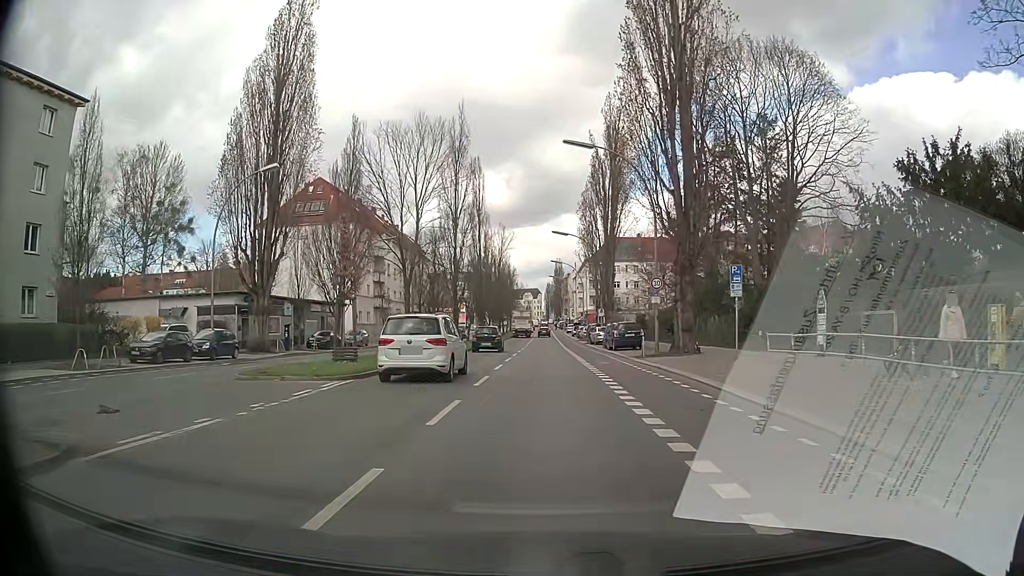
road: secondary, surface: asphalt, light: Day
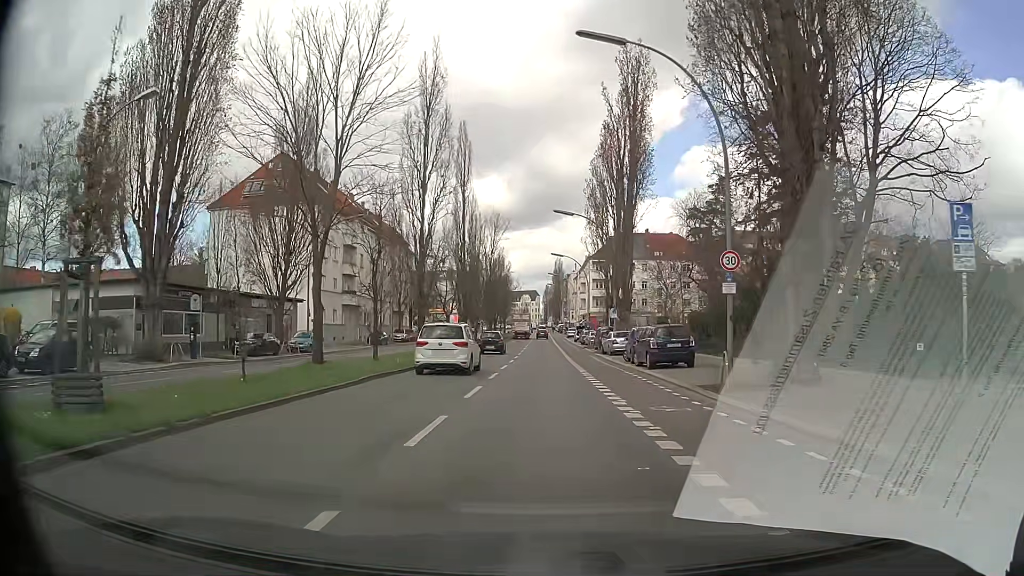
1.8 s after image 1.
(0.0, +13.4) m; 0°
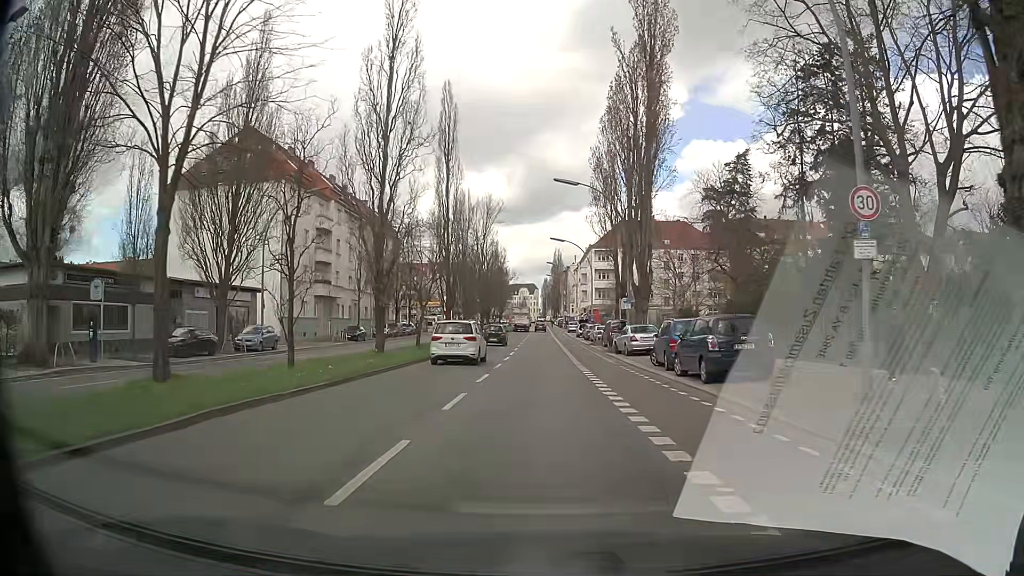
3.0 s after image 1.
(+0.1, +8.9) m; +1°
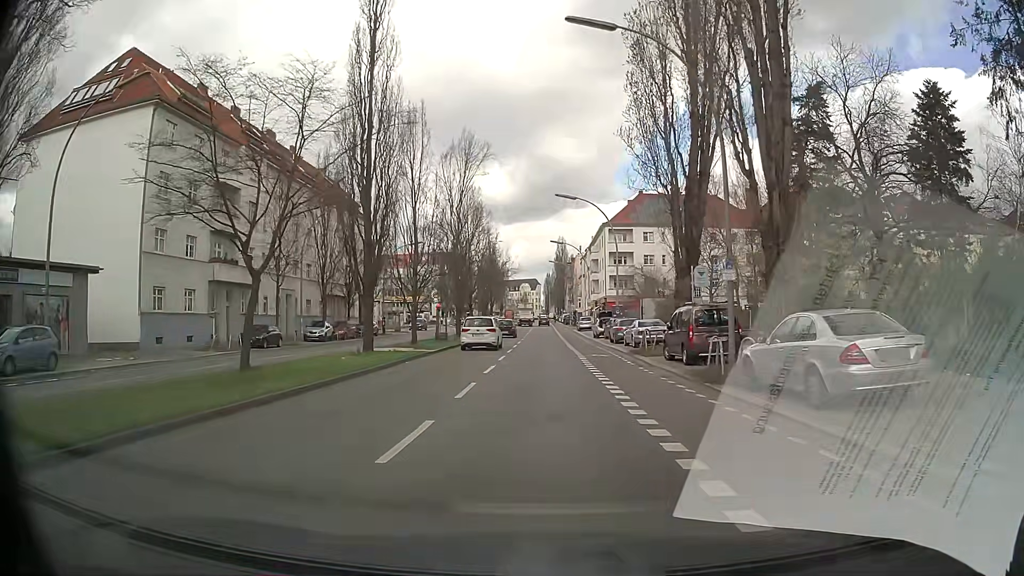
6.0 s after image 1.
(-0.2, +22.6) m; 0°
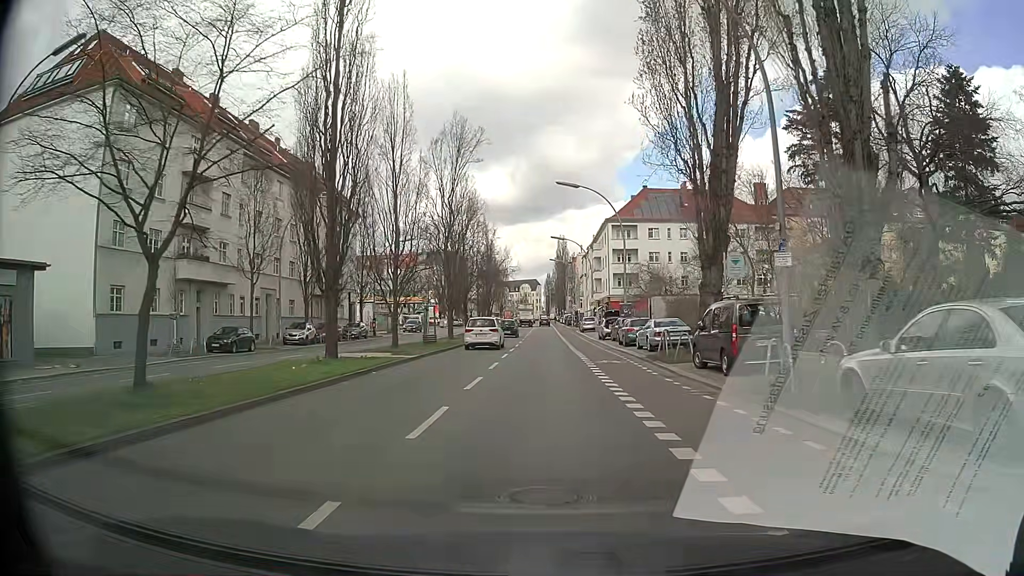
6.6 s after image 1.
(0.0, +4.5) m; -1°
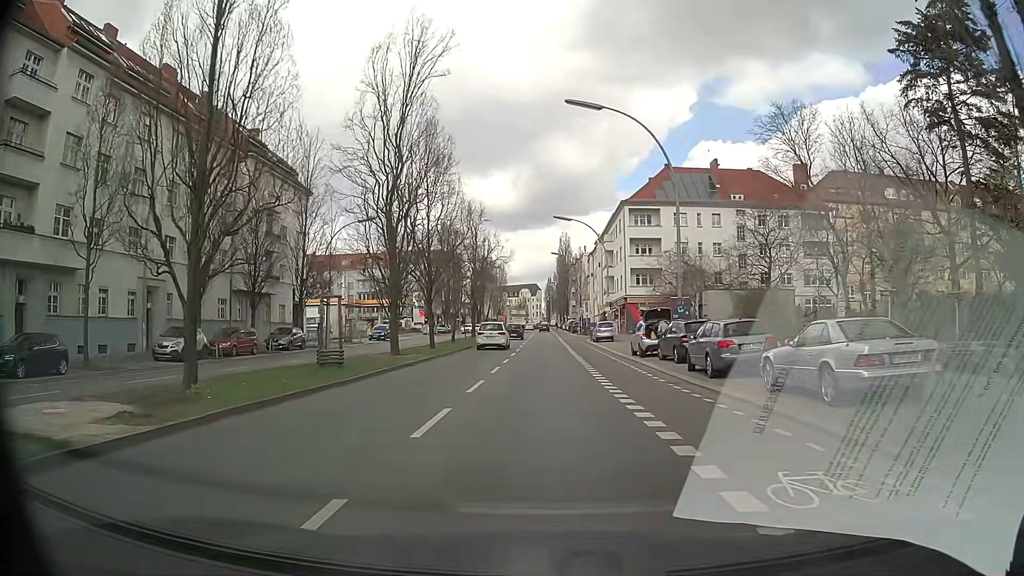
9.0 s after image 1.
(0.0, +17.9) m; 0°
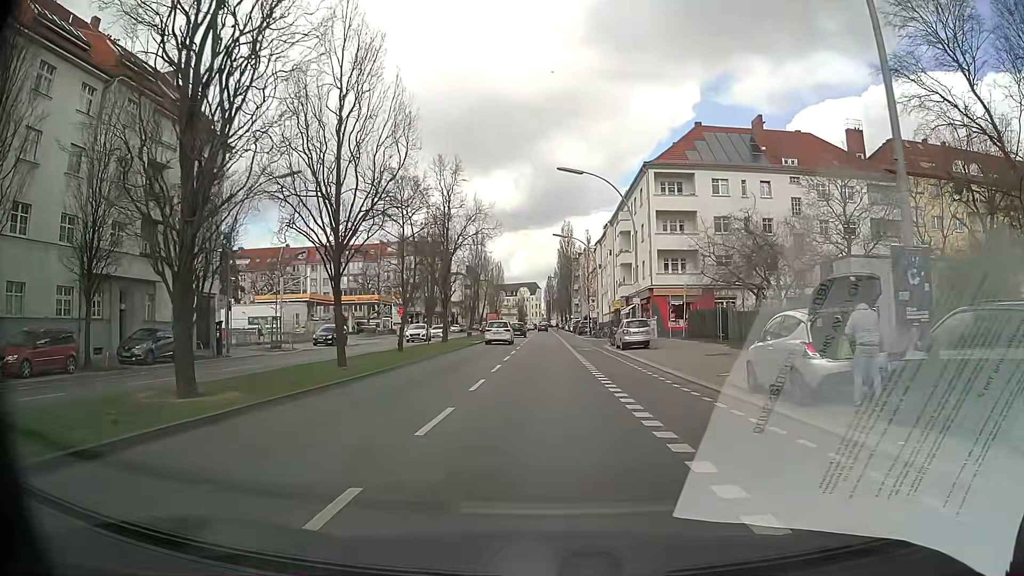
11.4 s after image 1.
(0.0, +17.8) m; 0°
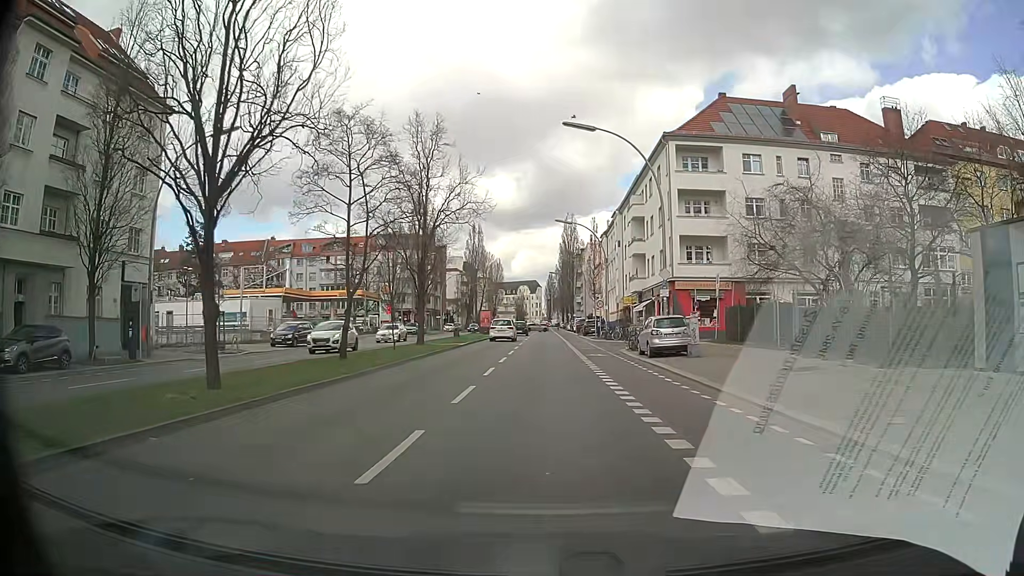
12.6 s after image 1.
(0.0, +8.9) m; 0°
(0, +10) (0, +20) (0, +30) (0, +40) (0, +50) (0, +60) (0, +70) (0, +80) (0, +90) (0, +100) m
